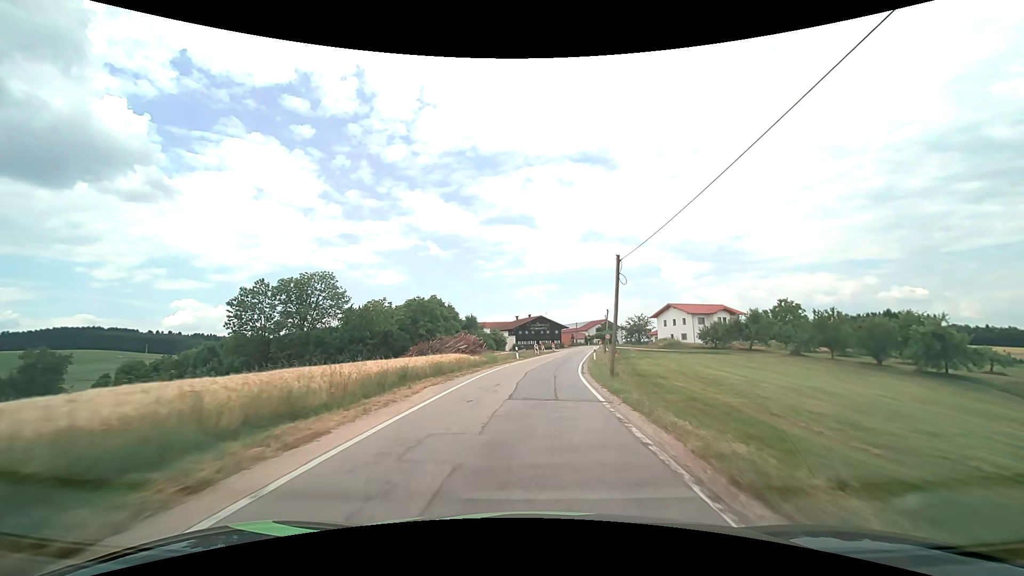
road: tertiary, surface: asphalt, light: Day
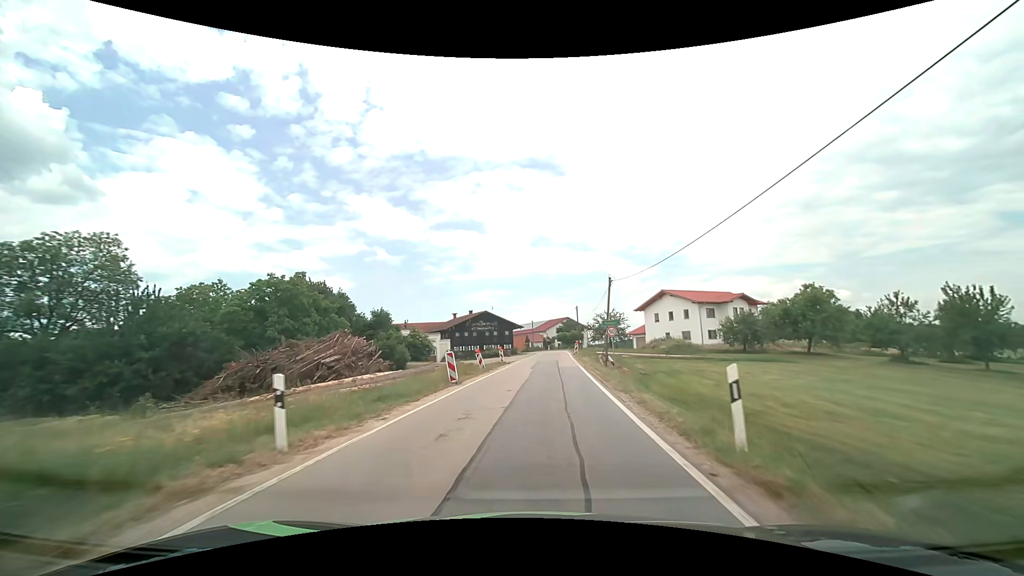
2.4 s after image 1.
(+1.3, +32.2) m; +5°
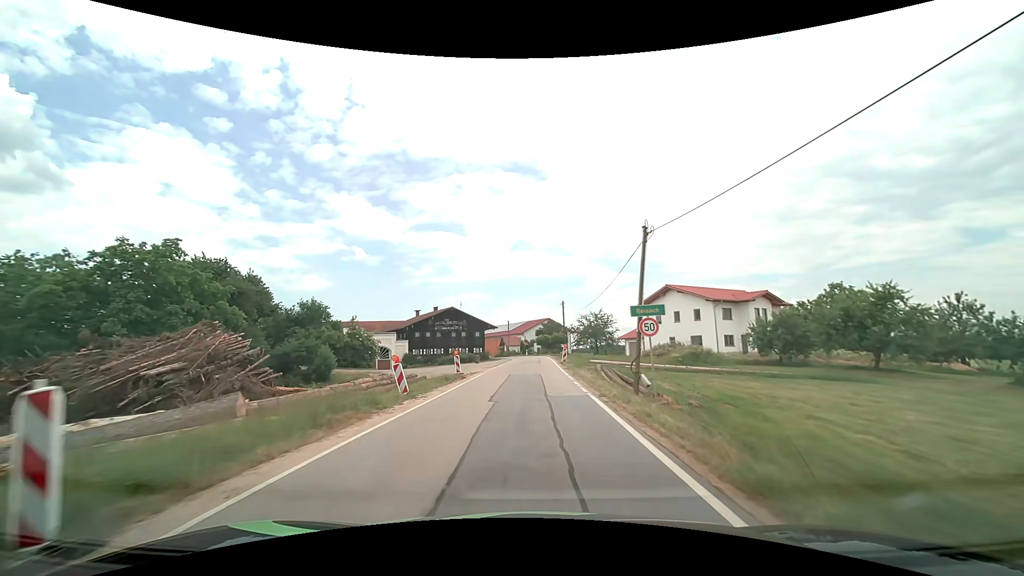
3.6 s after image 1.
(+0.4, +14.4) m; +2°
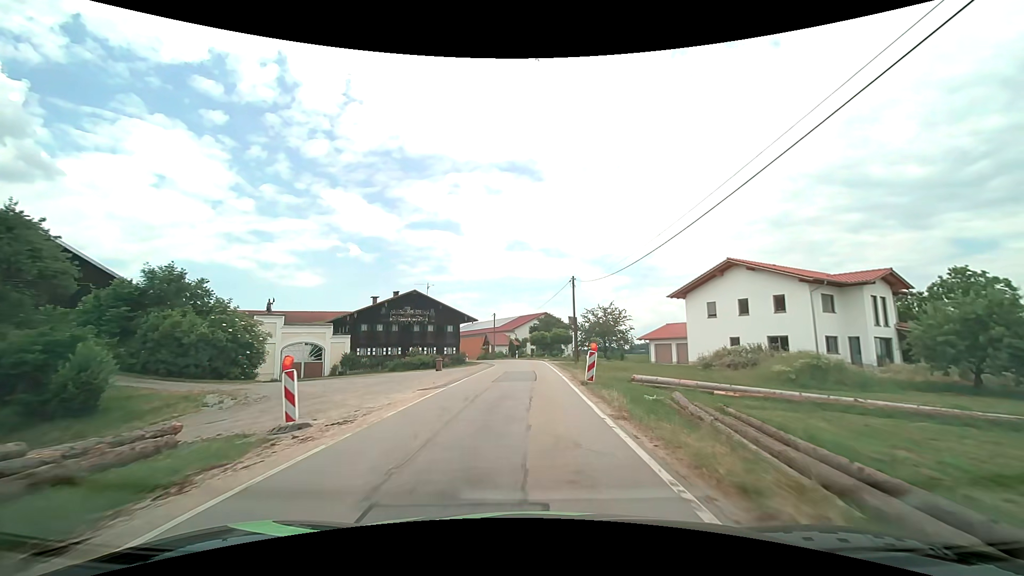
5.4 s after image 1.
(+0.2, +20.8) m; +1°
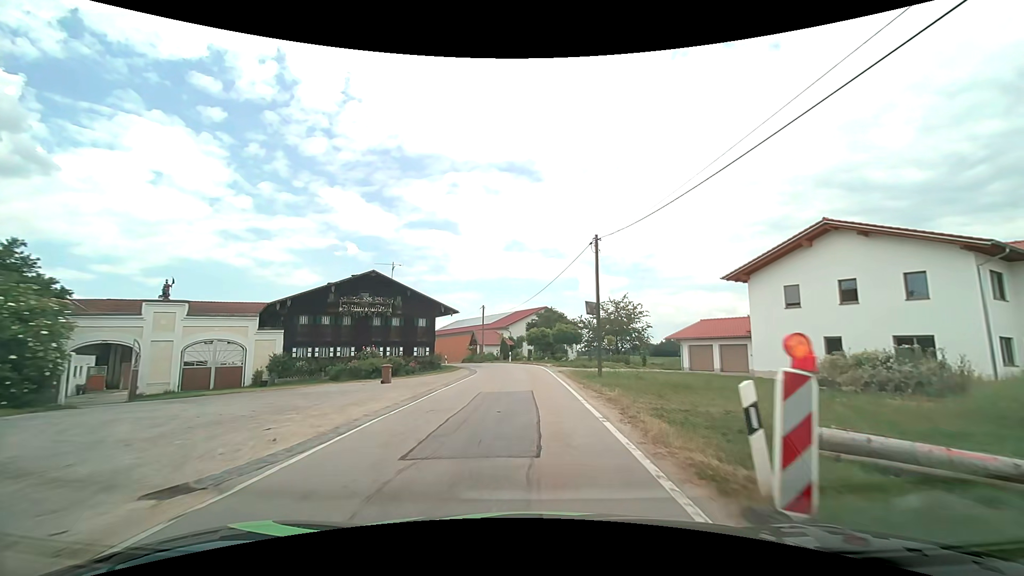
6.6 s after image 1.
(0.0, +13.5) m; 0°
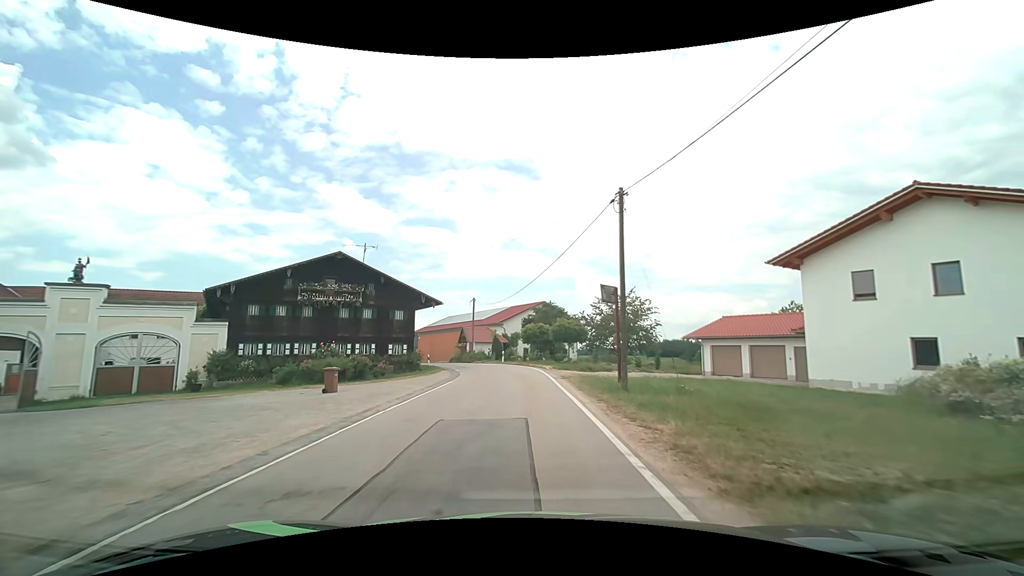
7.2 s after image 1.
(0.0, +6.6) m; +1°
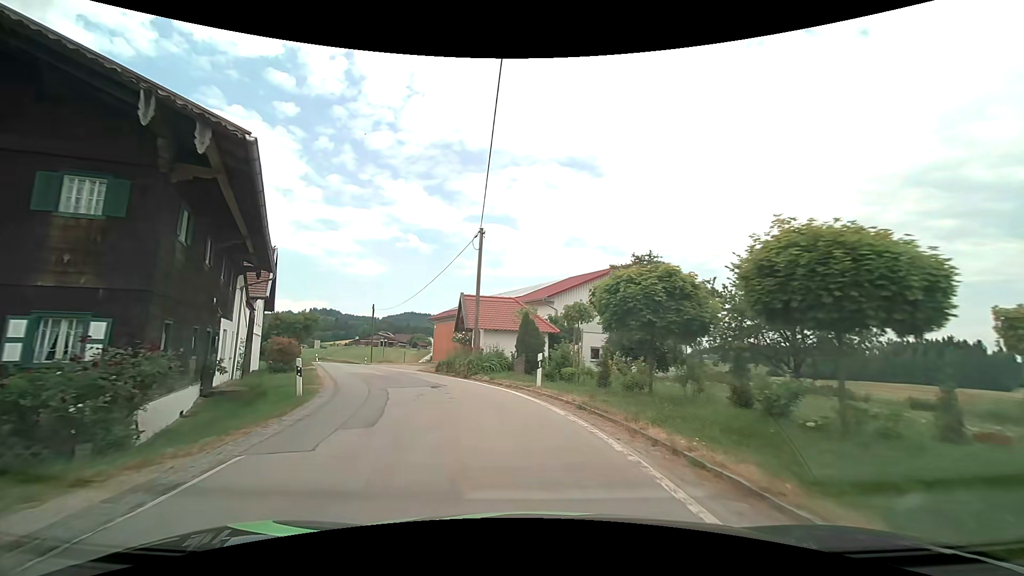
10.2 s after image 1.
(-0.8, +29.2) m; -7°
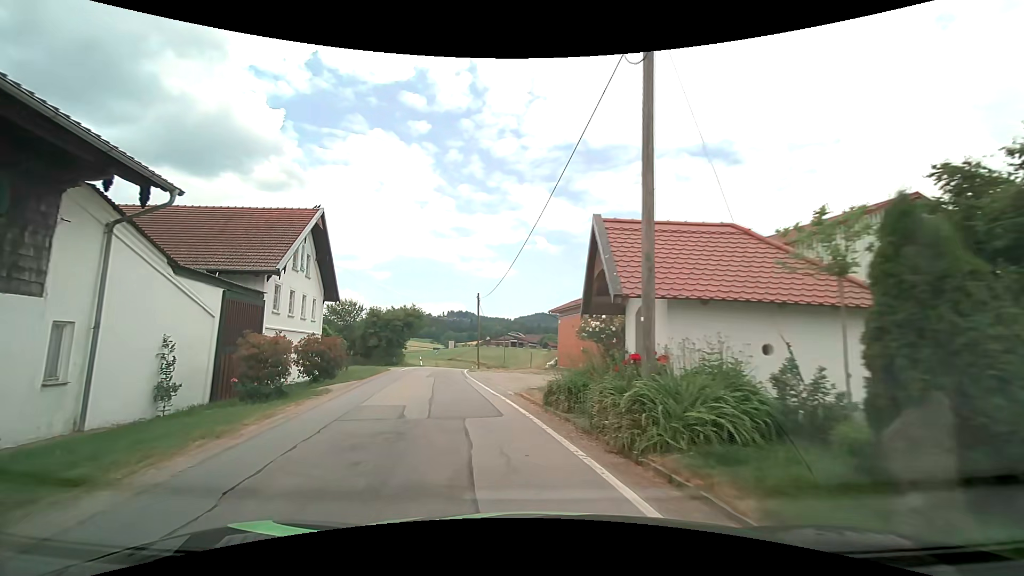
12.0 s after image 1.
(-1.6, +14.7) m; -14°
